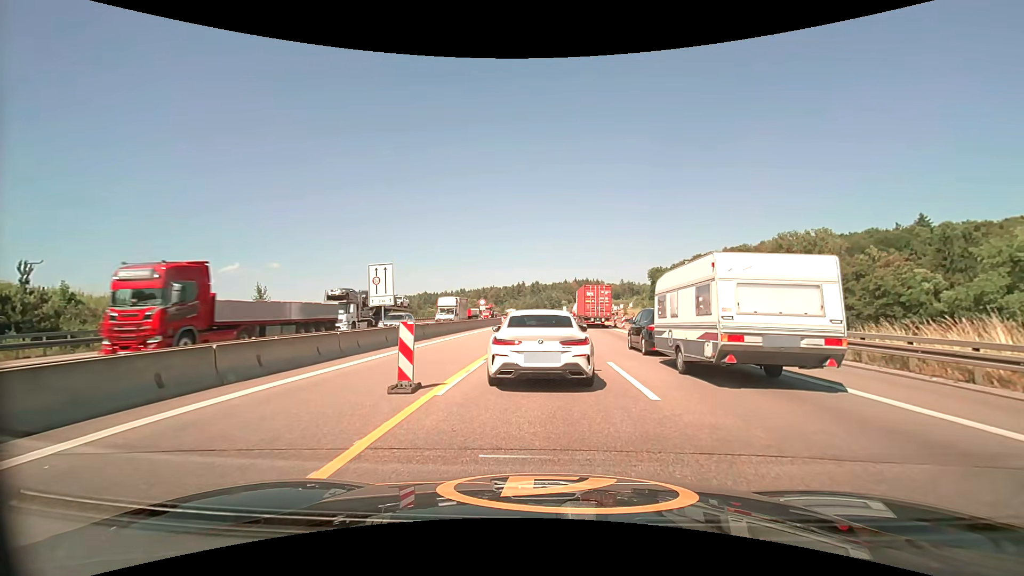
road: motorway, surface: asphalt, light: Day
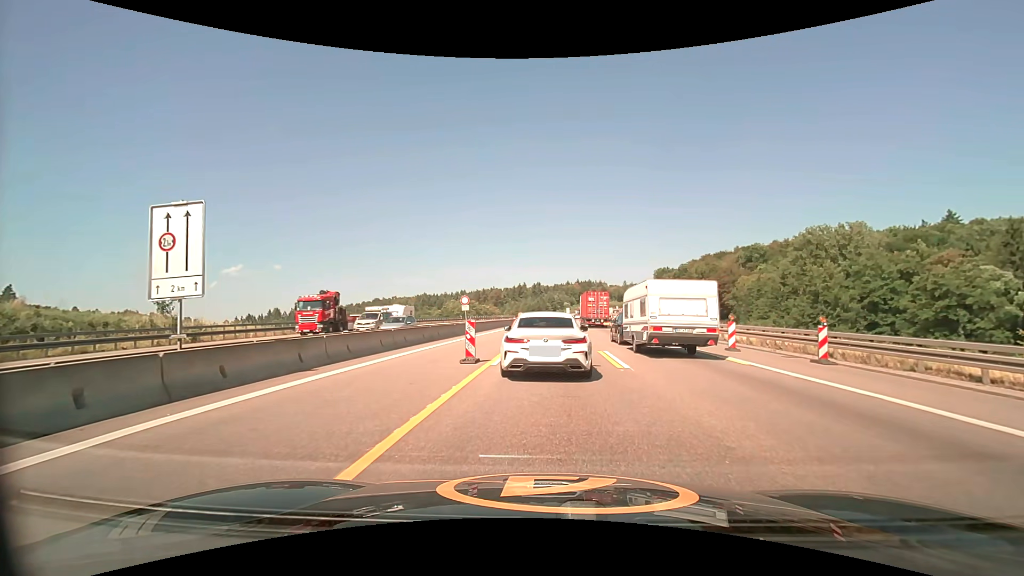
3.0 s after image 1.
(-0.1, +13.8) m; 0°
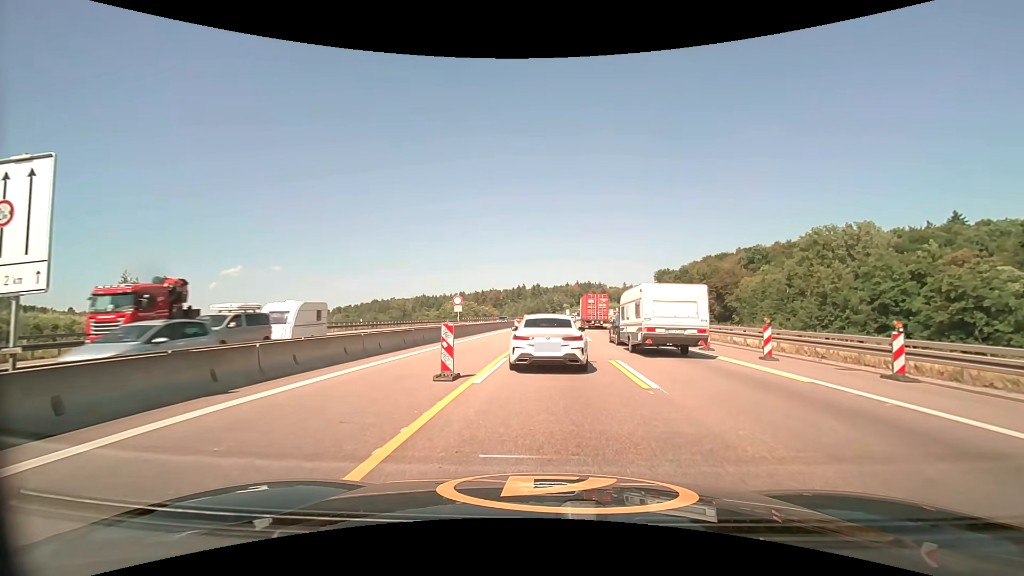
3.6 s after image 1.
(0.0, +3.4) m; 0°
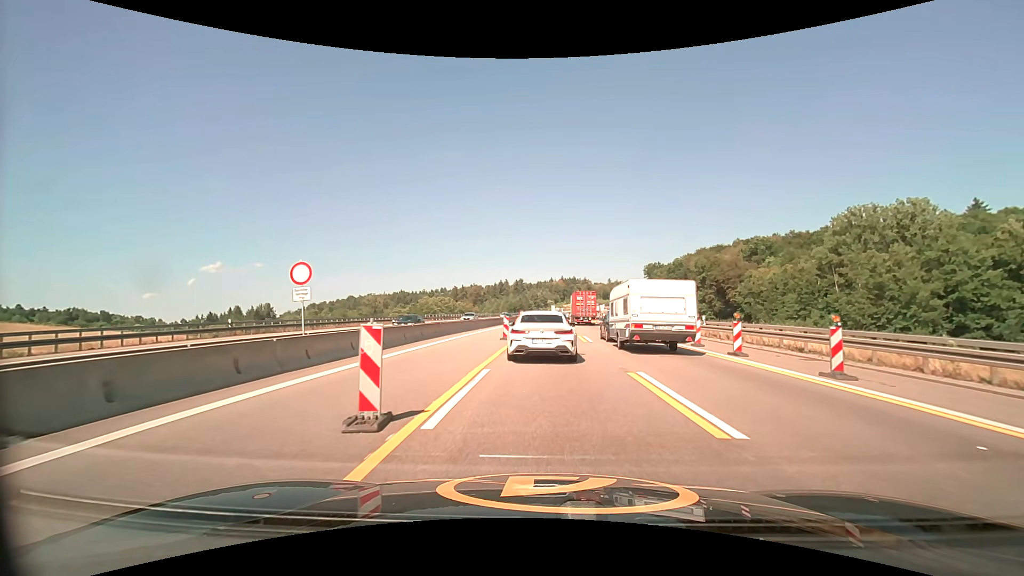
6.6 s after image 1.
(+0.4, +23.4) m; +2°
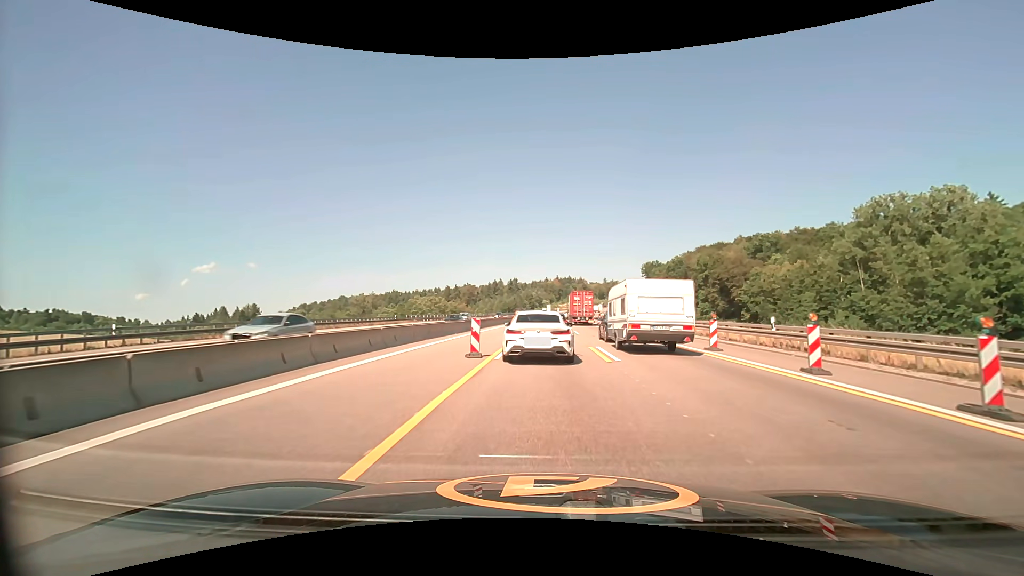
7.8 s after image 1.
(0.0, +10.0) m; +1°
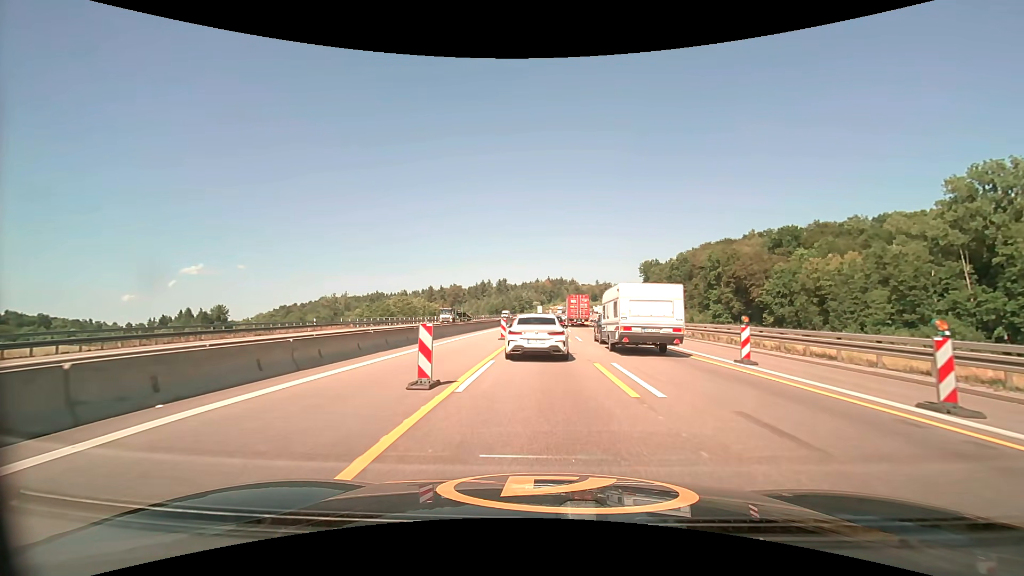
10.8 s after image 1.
(+0.2, +25.0) m; +1°
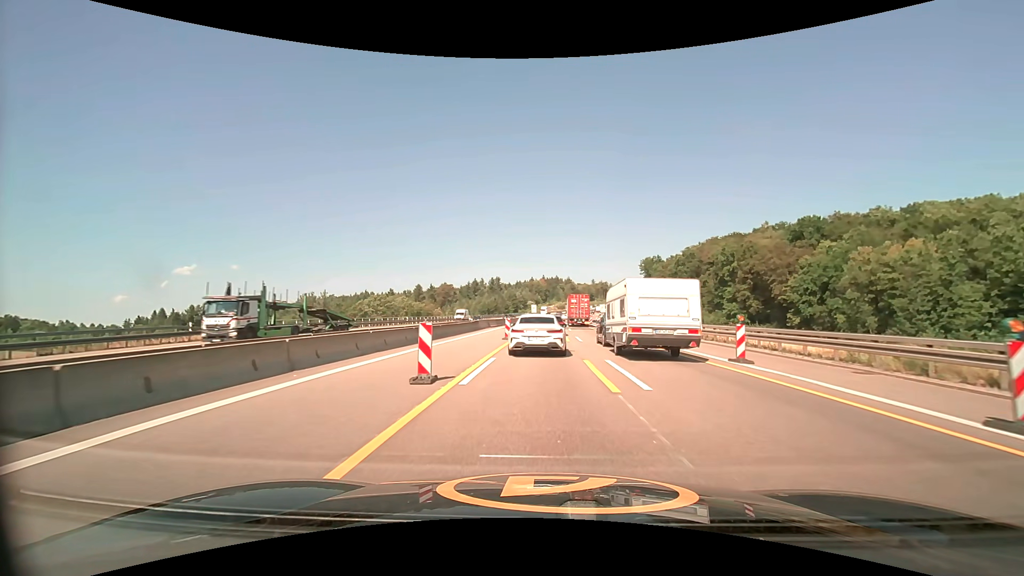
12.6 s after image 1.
(+0.1, +18.3) m; +1°
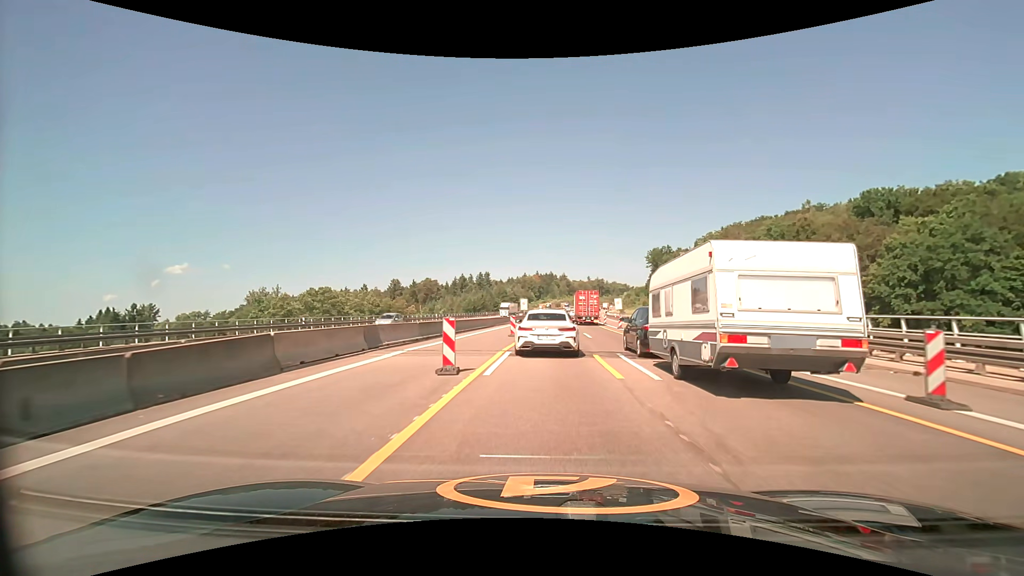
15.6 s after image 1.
(+0.1, +35.3) m; +1°
(0, +10) (0, +20) (+1, +30) (+1, +40) (+1, +50) (+2, +60) (+2, +70) (+3, +80) (+3, +90) (+4, +100) m
